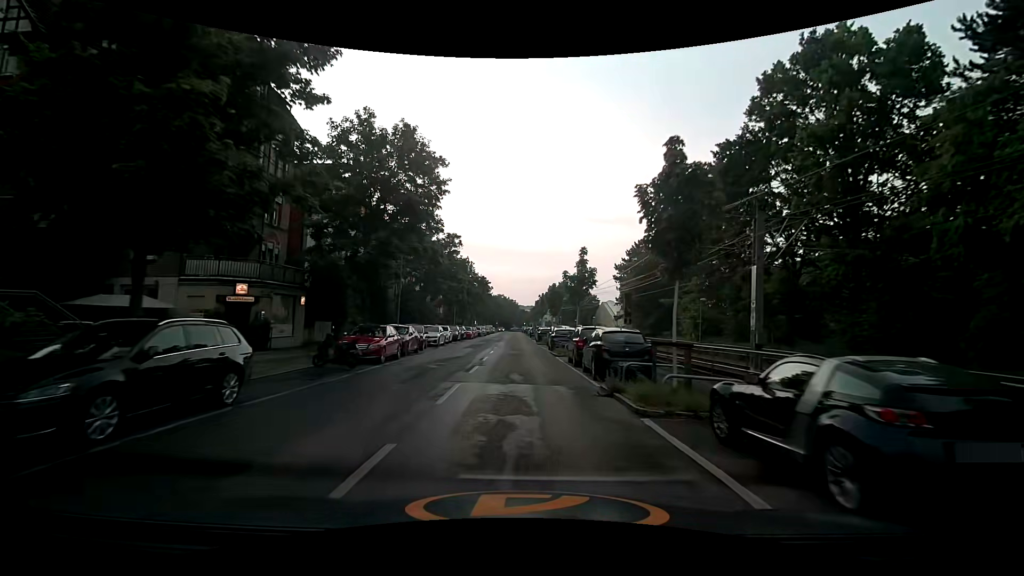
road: secondary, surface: asphalt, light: Day
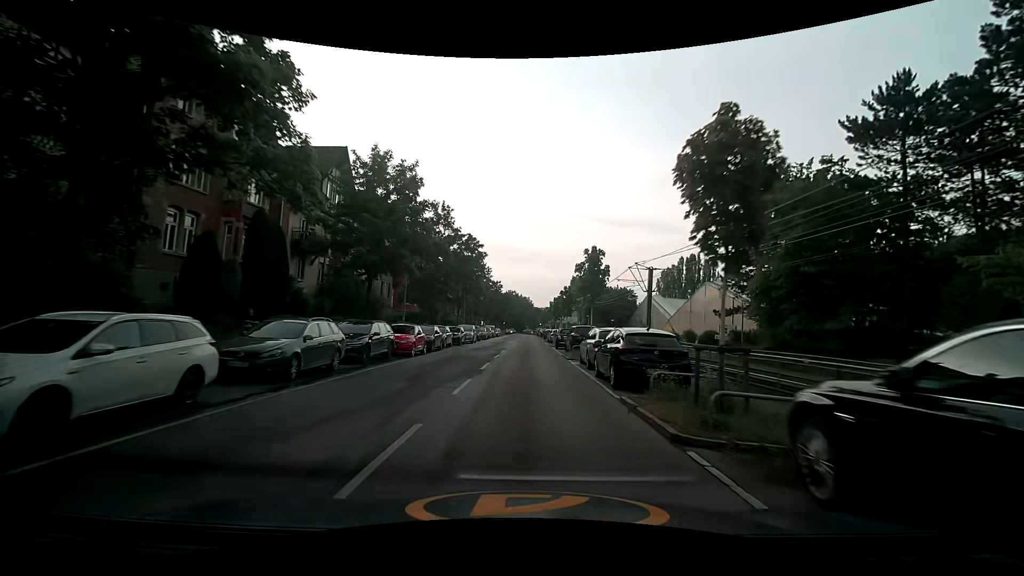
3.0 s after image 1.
(-0.4, +35.2) m; -1°
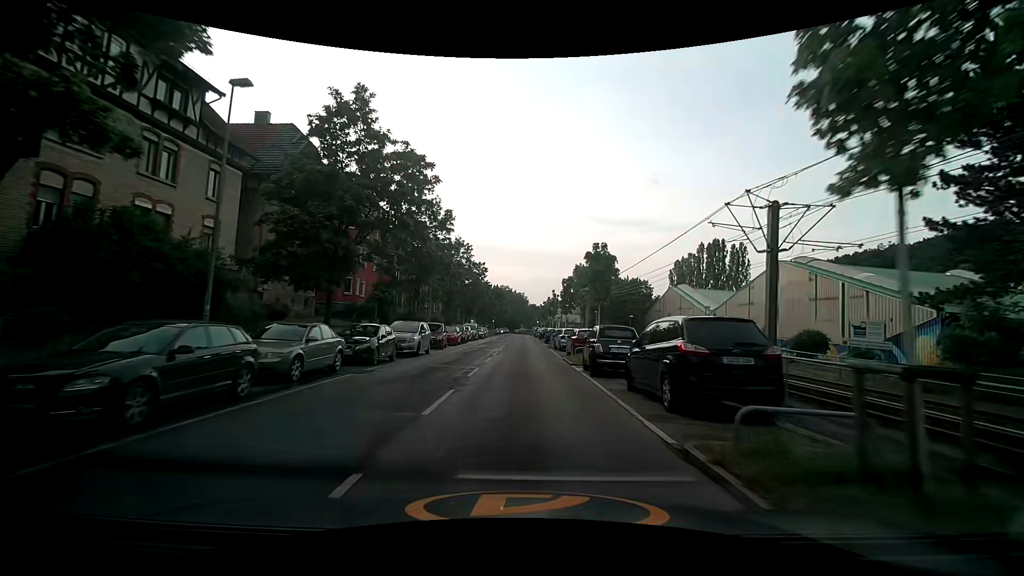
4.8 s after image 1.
(0.0, +20.6) m; 0°
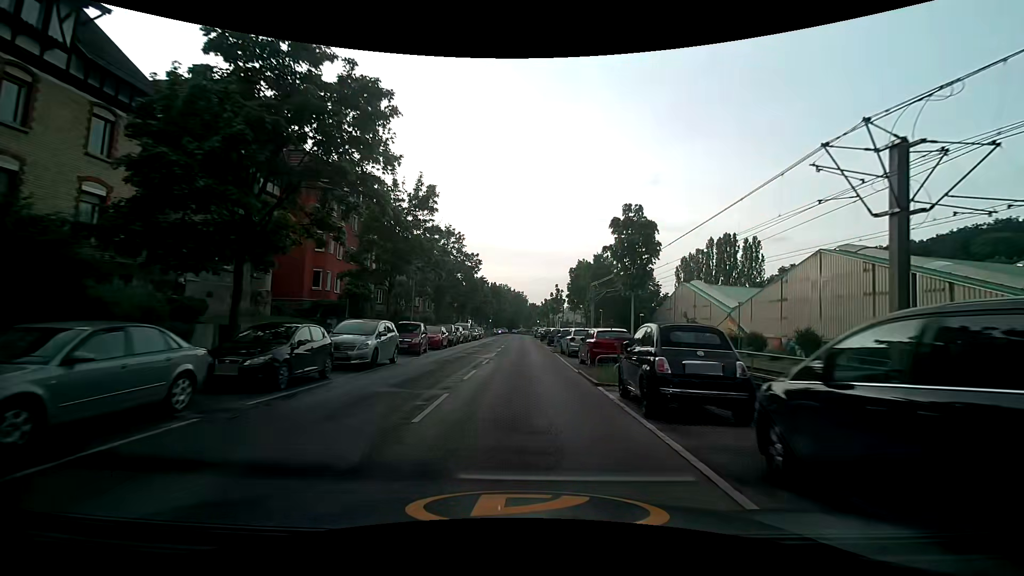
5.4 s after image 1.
(0.0, +6.6) m; 0°
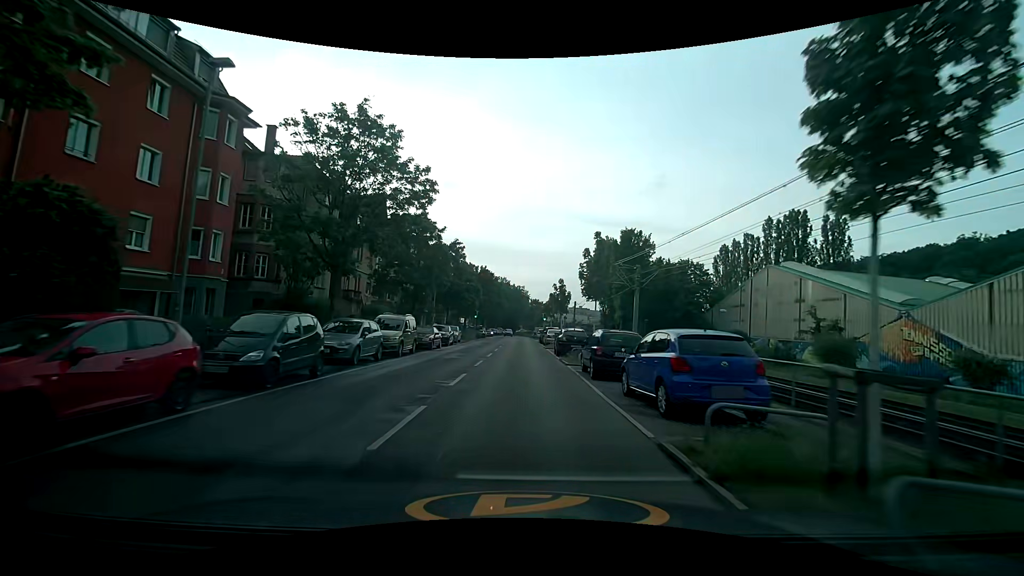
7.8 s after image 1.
(+0.2, +26.0) m; +1°
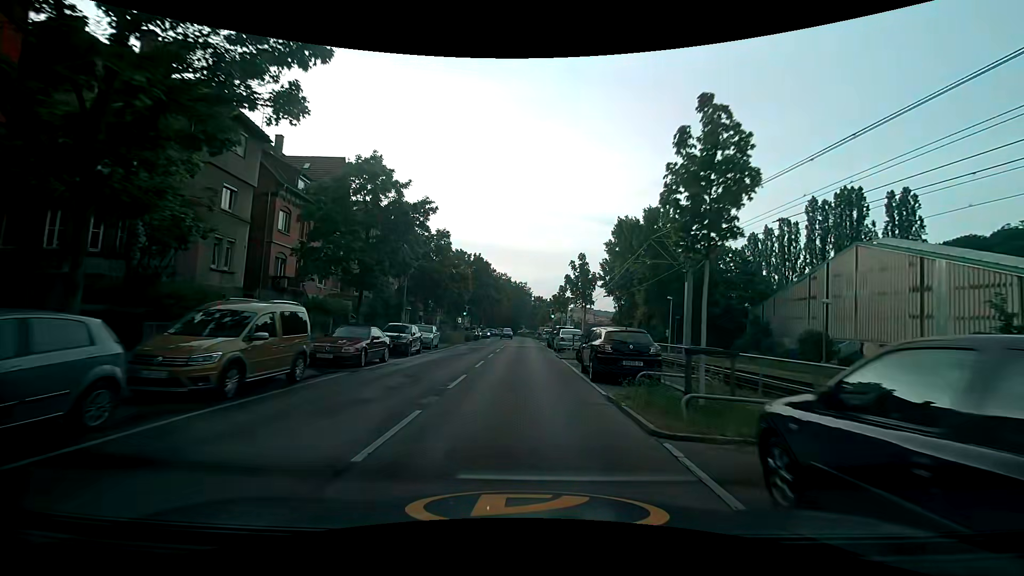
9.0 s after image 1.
(0.0, +12.7) m; 0°
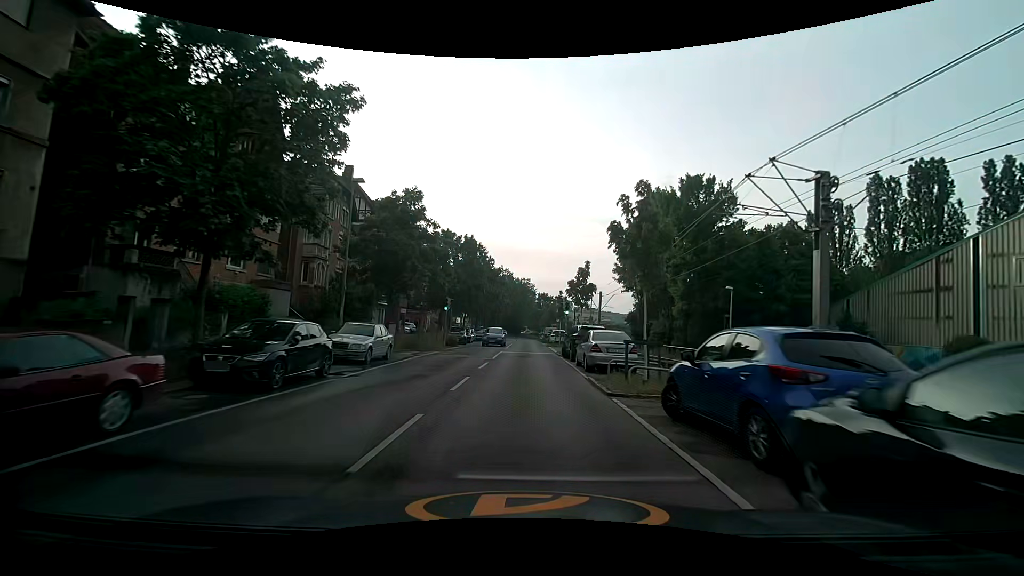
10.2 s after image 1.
(-0.1, +12.5) m; 0°
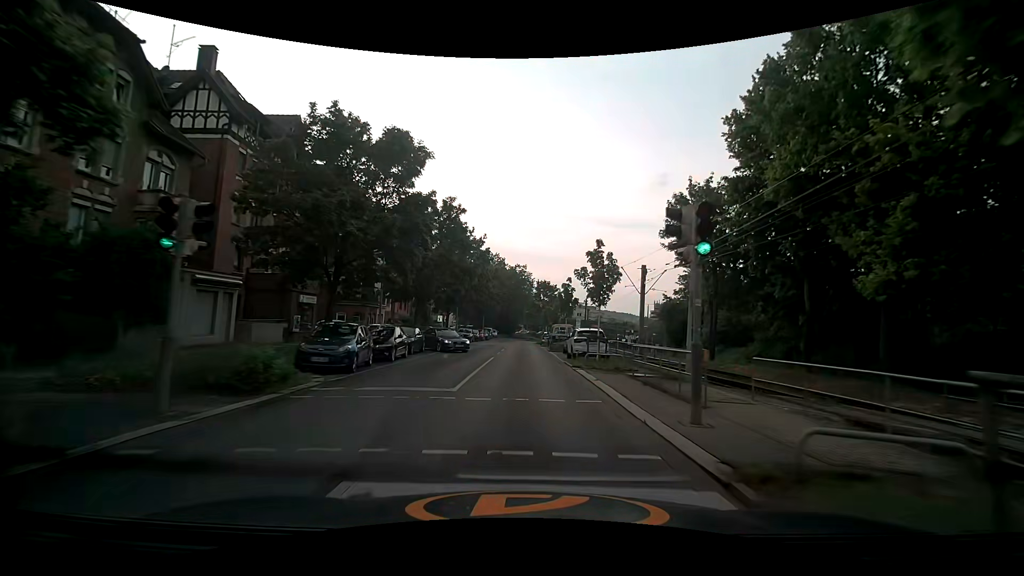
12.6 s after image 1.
(-0.2, +26.3) m; 0°
